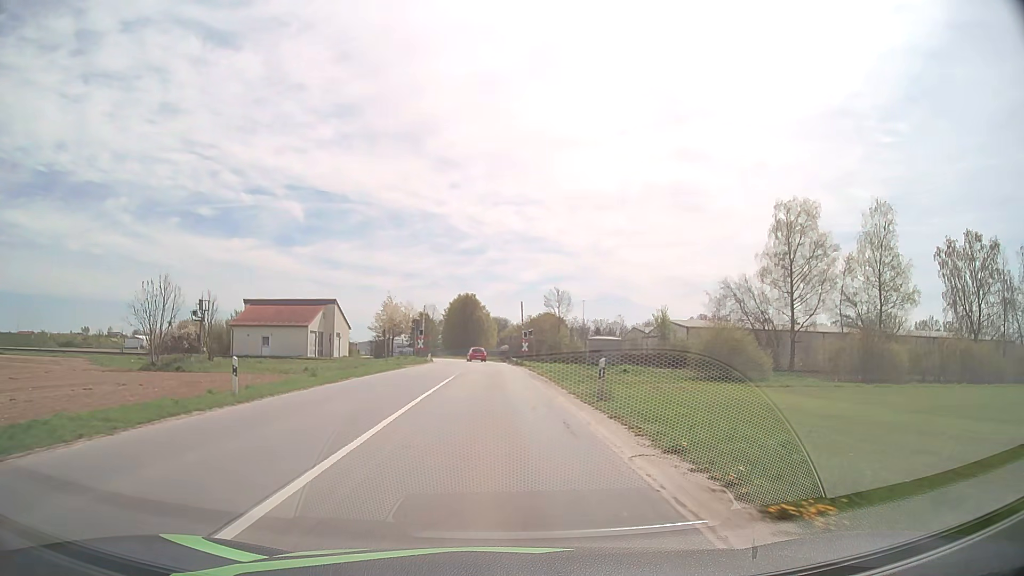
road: tertiary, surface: asphalt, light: Day
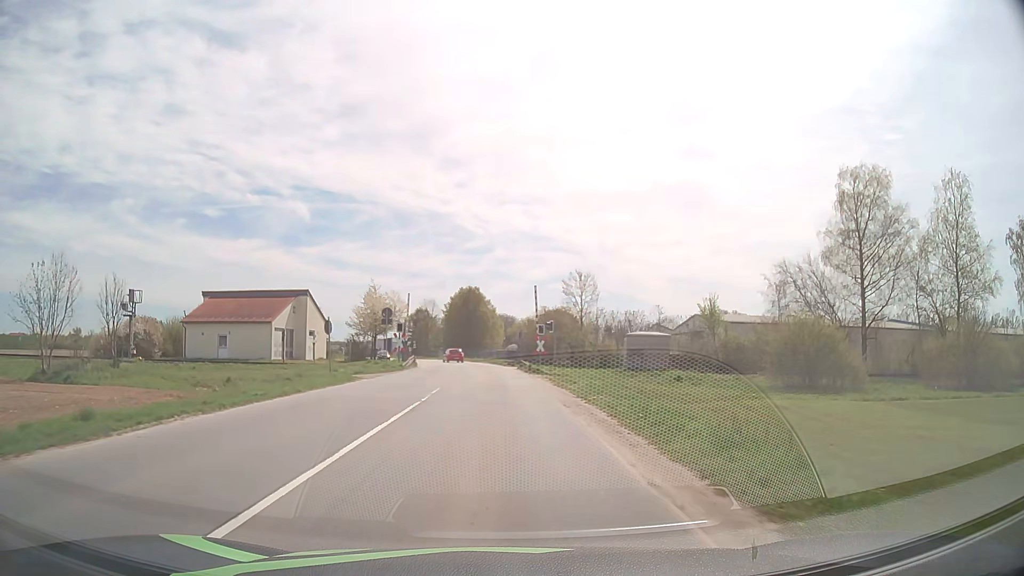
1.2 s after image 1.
(-0.1, +15.3) m; -1°
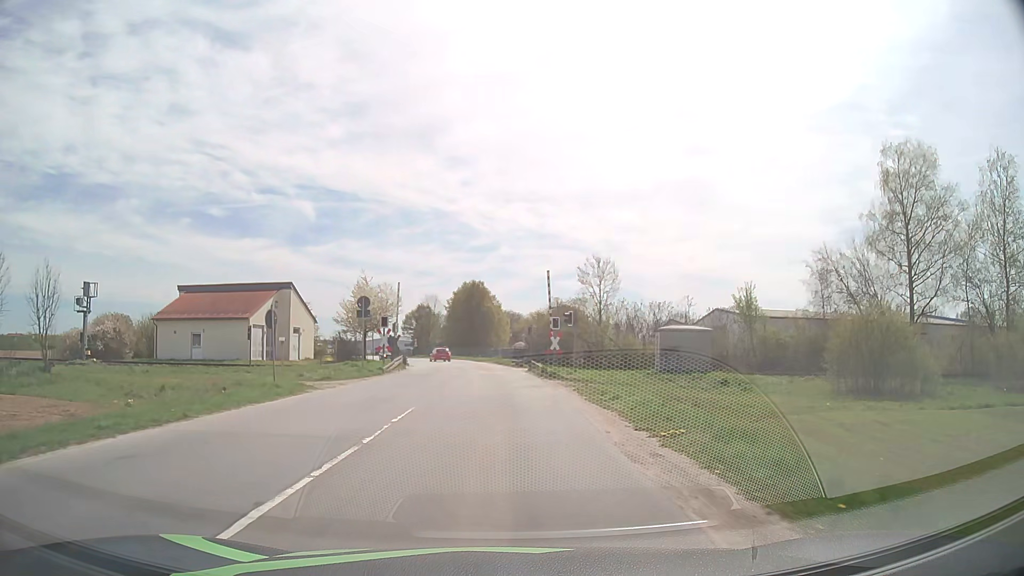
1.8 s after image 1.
(0.0, +7.7) m; 0°
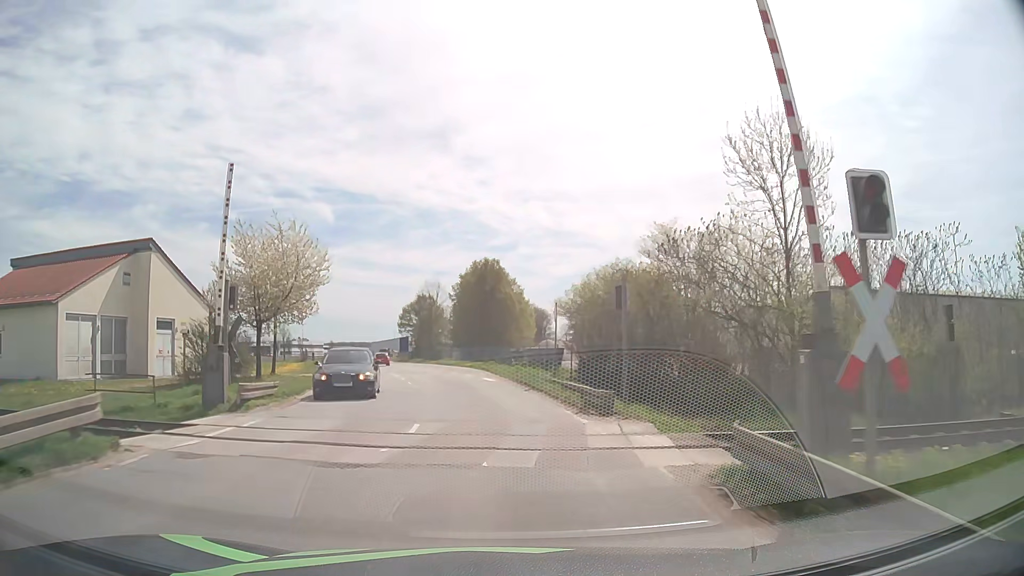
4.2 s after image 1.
(-0.5, +30.4) m; -1°
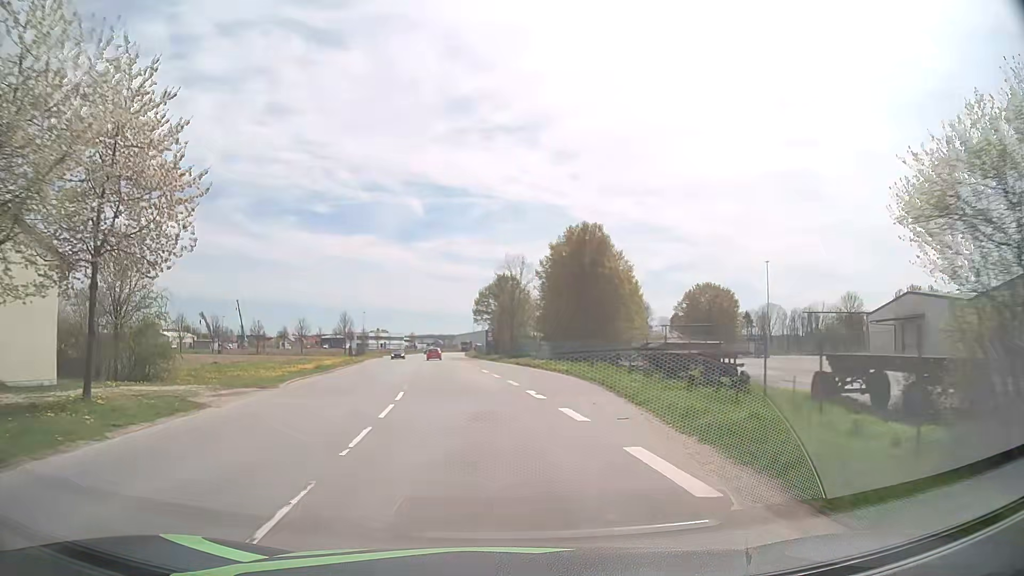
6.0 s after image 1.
(-1.3, +22.8) m; -8°
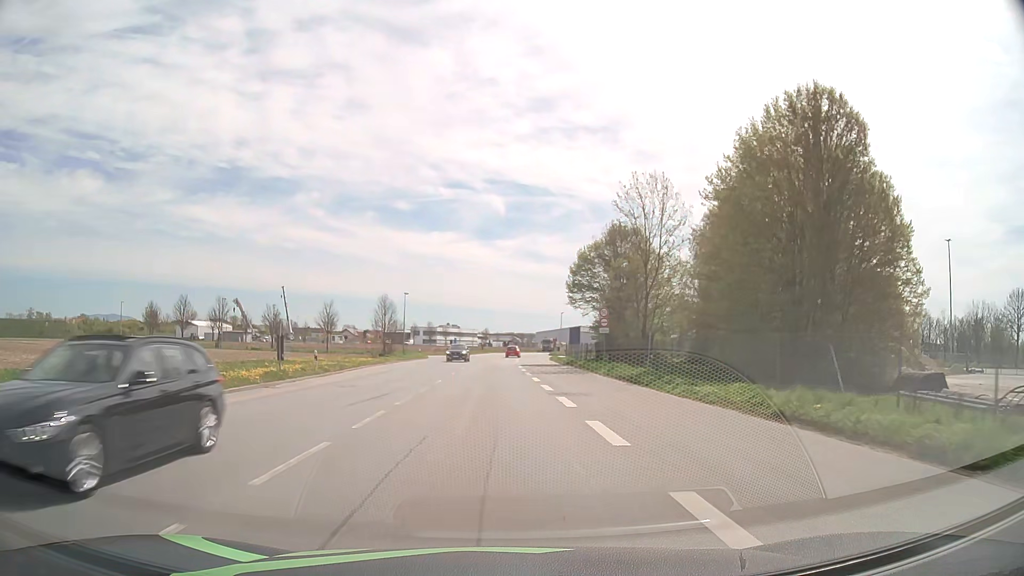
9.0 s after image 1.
(-2.7, +38.5) m; -7°
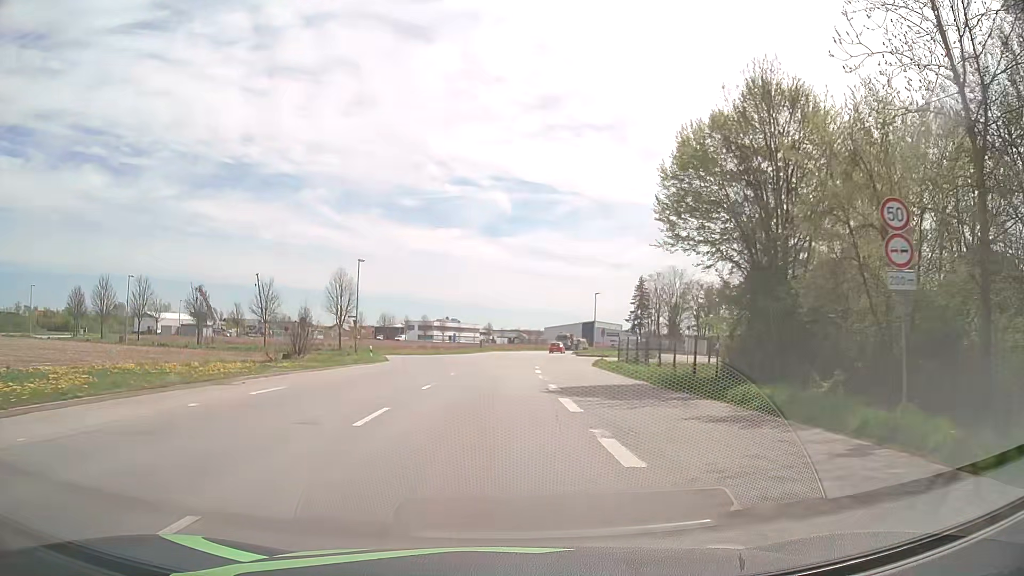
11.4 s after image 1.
(-0.2, +31.7) m; 0°
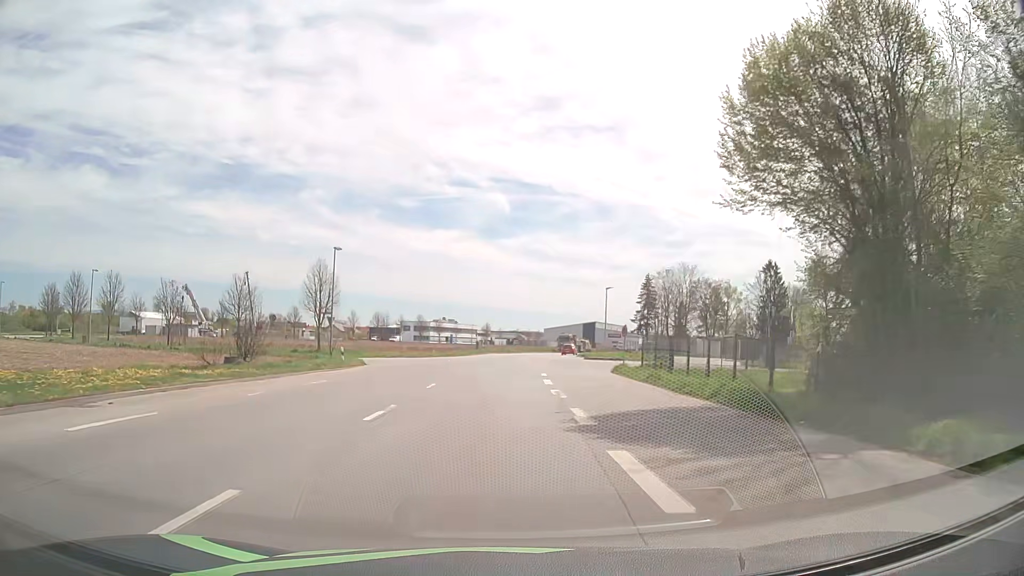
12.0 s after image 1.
(0.0, +8.0) m; 0°
(0, +10) (0, +20) (+1, +30) (+1, +40) (+2, +50) (+3, +60) (+5, +70) (+6, +80) (+8, +89) (+11, +99) m
